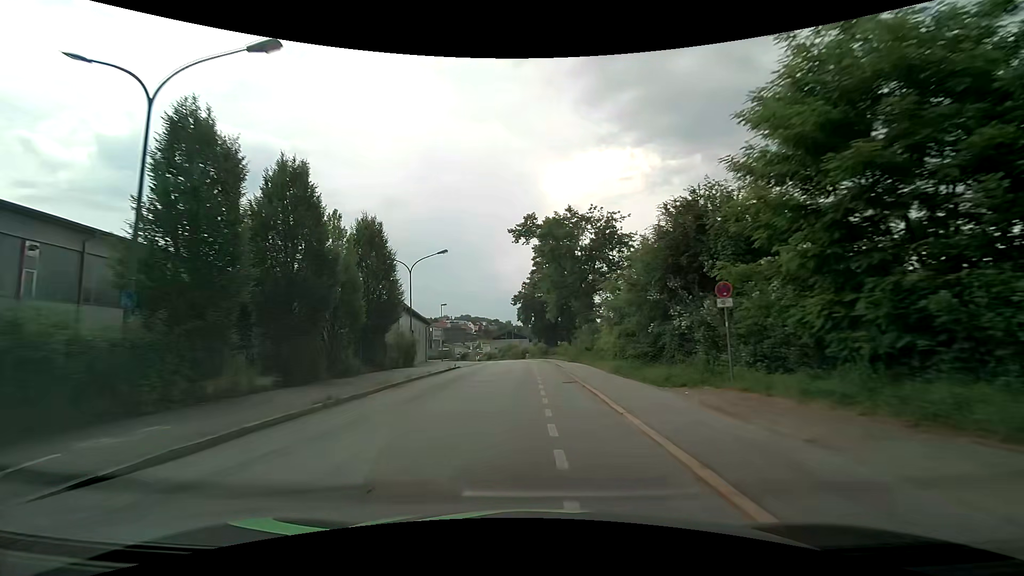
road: residential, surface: asphalt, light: Day
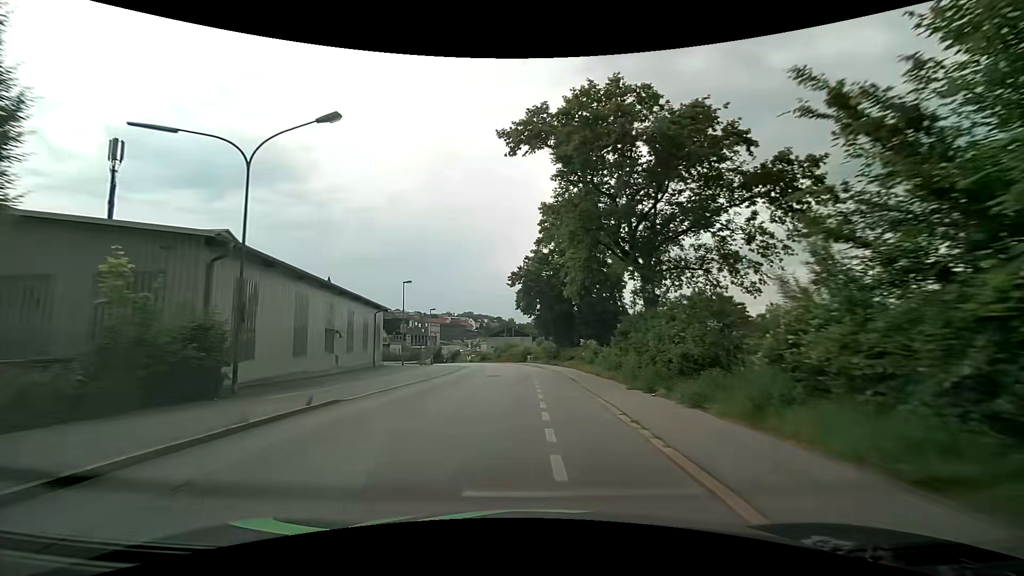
(0.0, +22.8) m; 0°
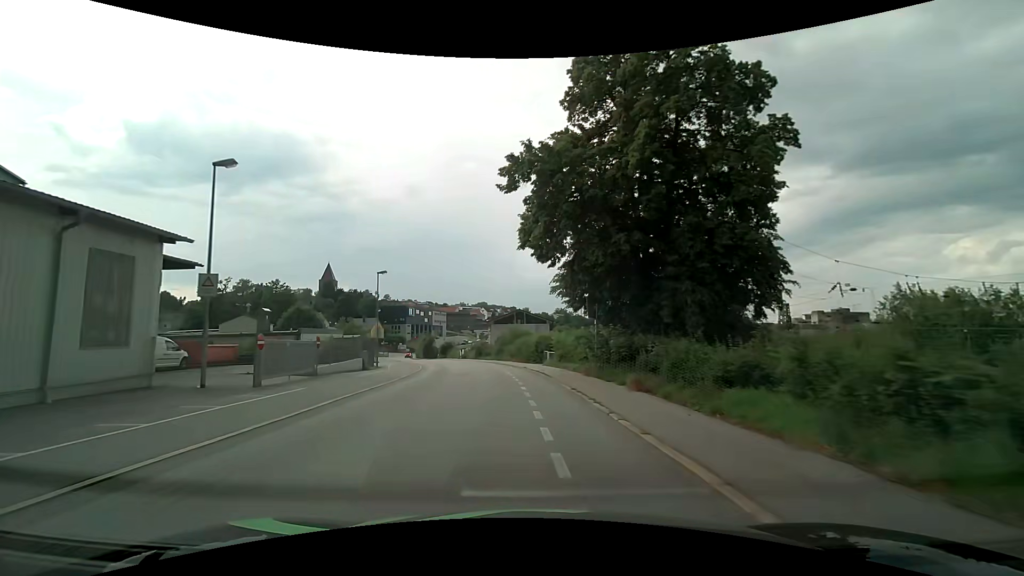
(-0.3, +30.6) m; -2°
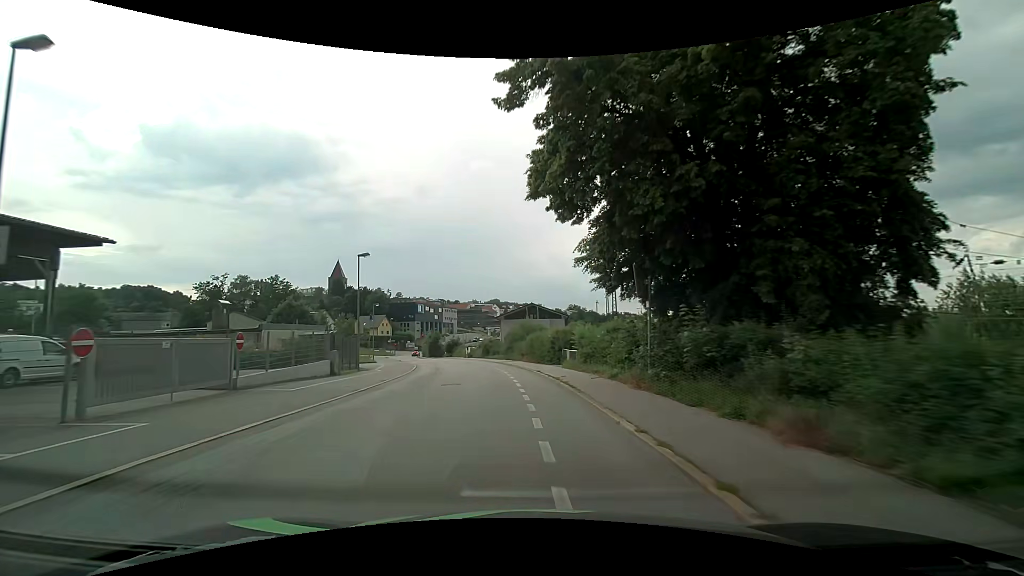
(-0.1, +7.7) m; -2°
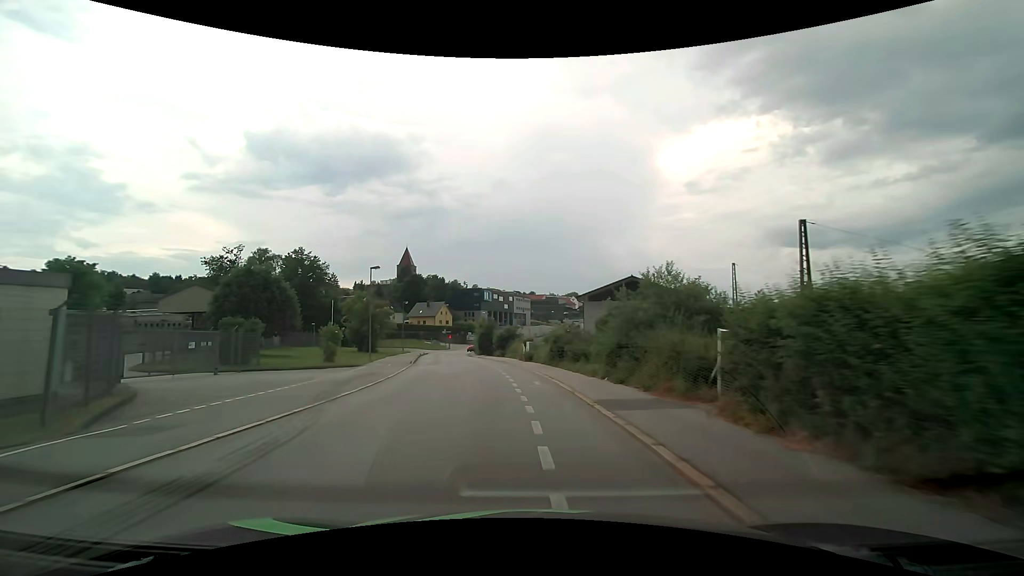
(-2.1, +30.8) m; -9°
(0, +10) (-1, +20) (-2, +30) (-4, +40) (-6, +50) (-8, +59) (-10, +69) (-12, +79) (-13, +89) (-13, +99) m
